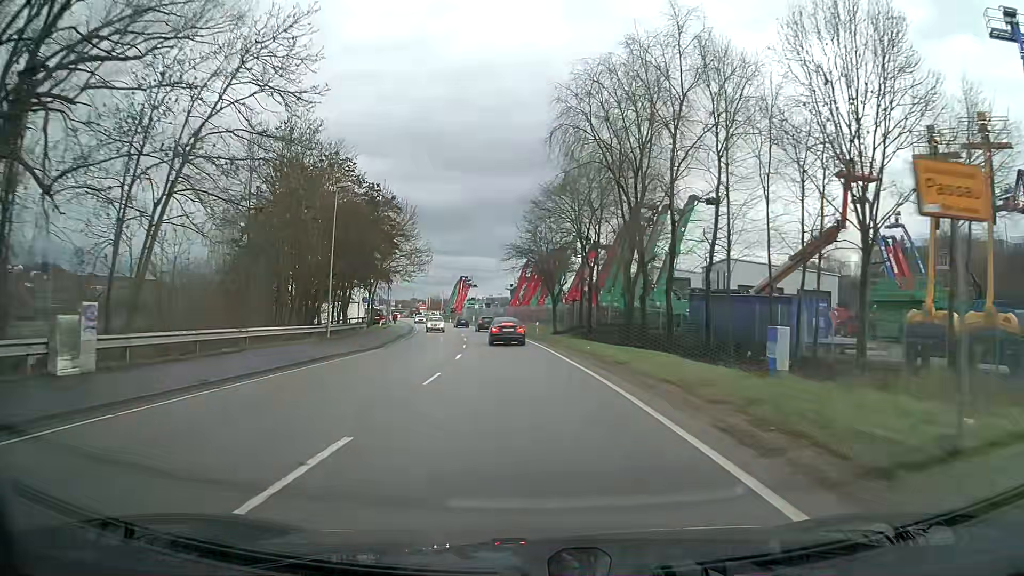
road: primary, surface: asphalt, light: Day
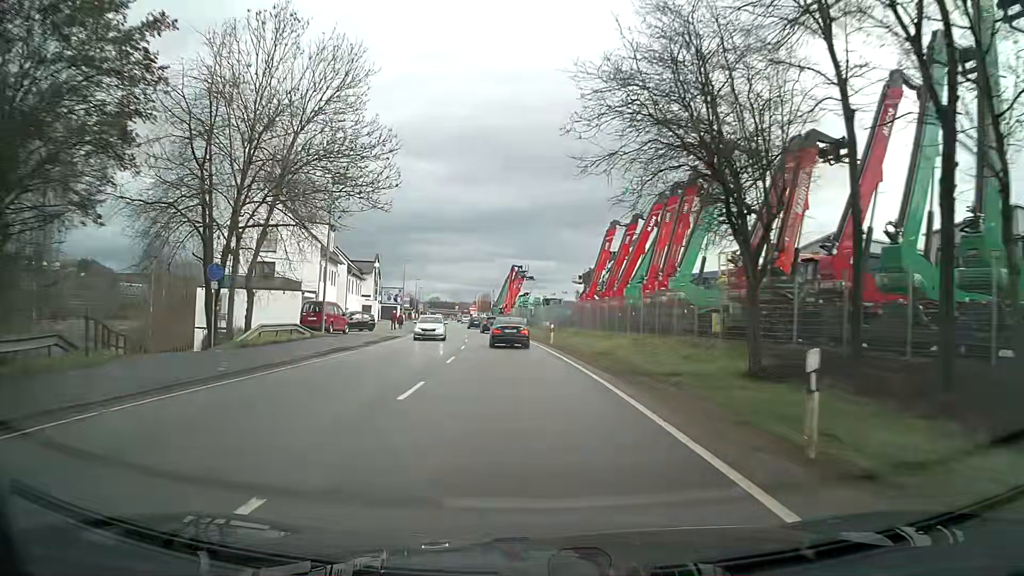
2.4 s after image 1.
(-1.9, +38.9) m; -5°
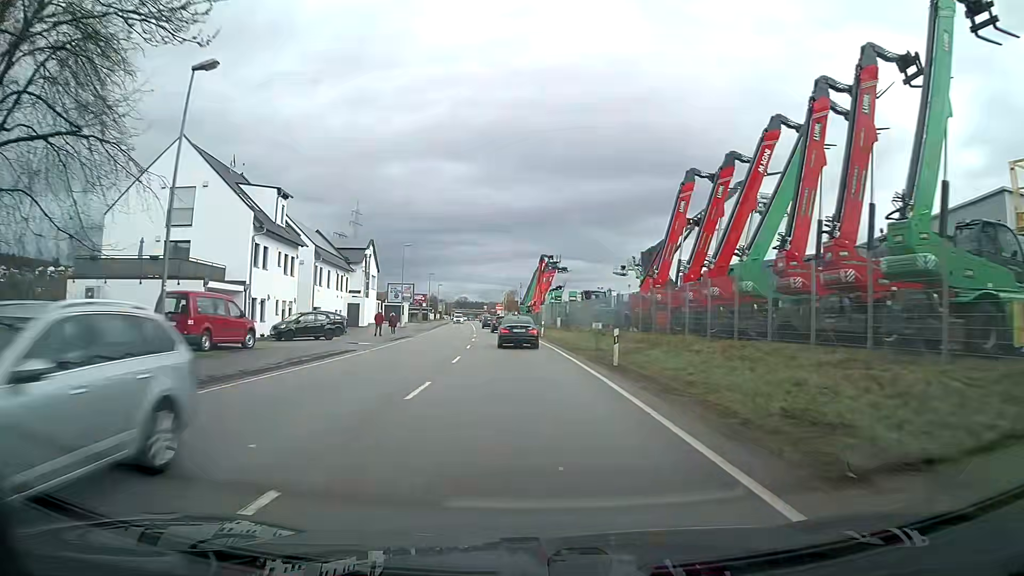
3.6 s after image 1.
(-0.4, +17.8) m; -2°
